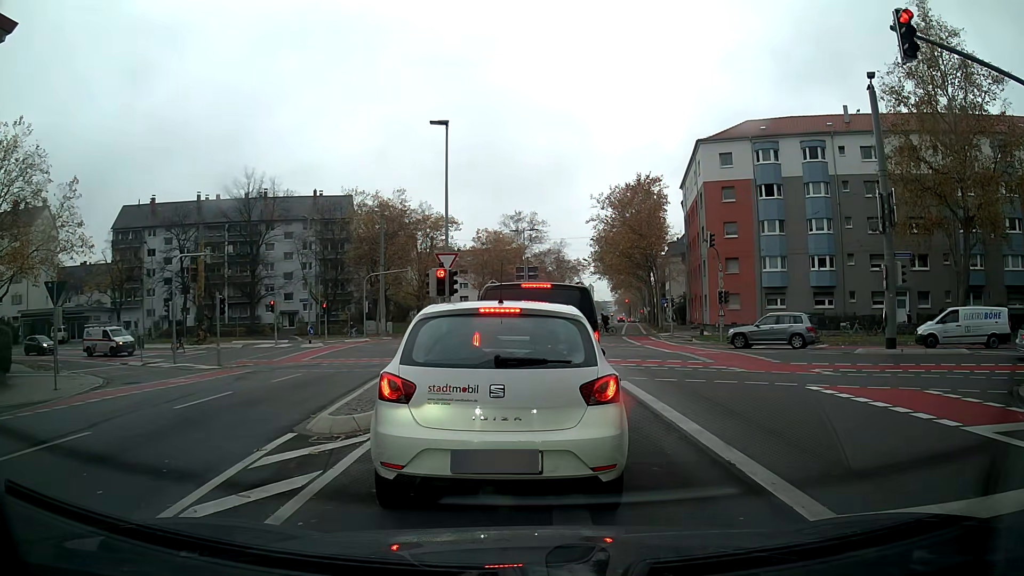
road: secondary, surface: asphalt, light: Day
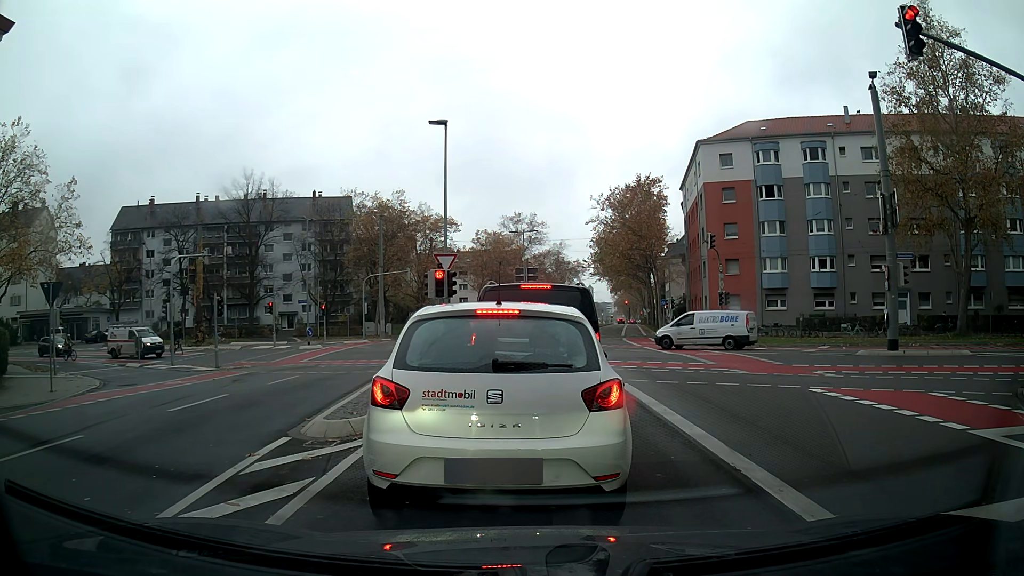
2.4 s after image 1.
(0.0, +0.3) m; 0°
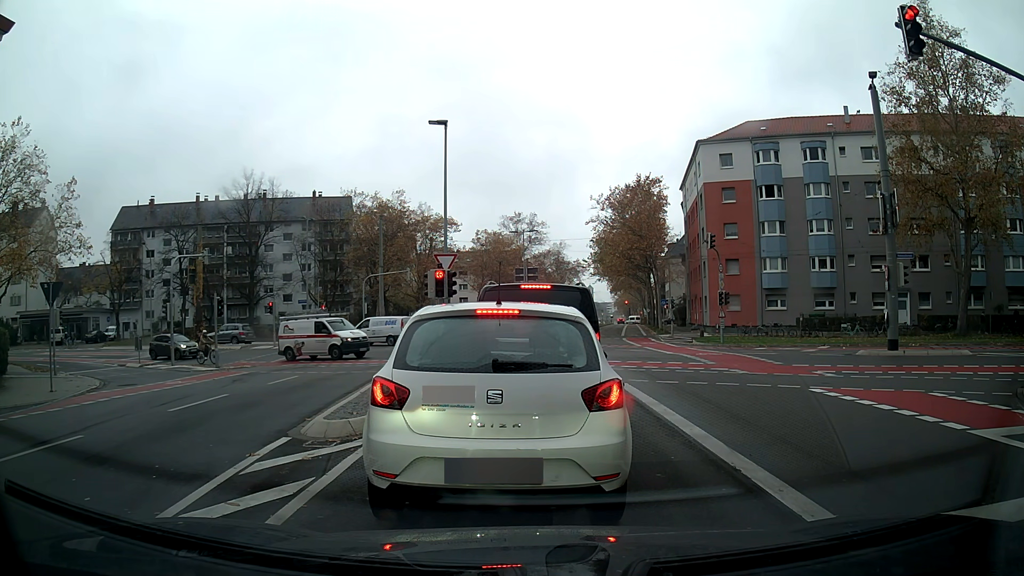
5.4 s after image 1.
(0.0, 0.0) m; 0°
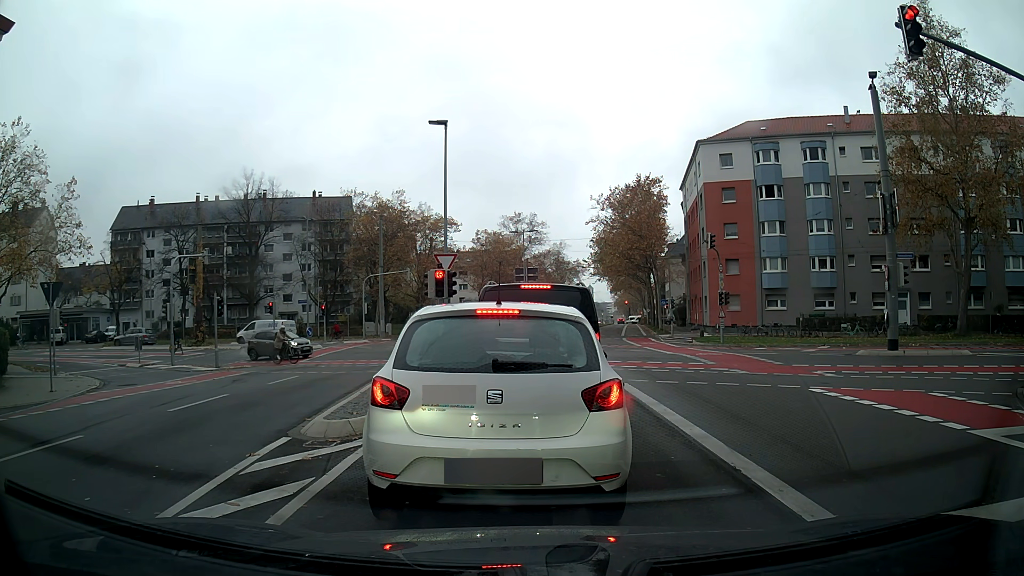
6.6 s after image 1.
(0.0, 0.0) m; 0°
